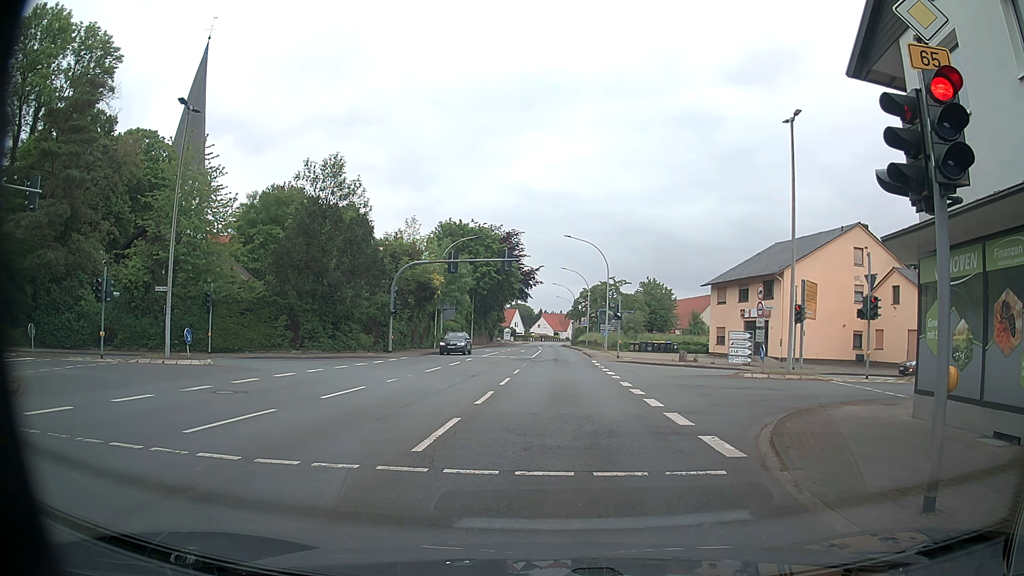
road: primary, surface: asphalt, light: Day
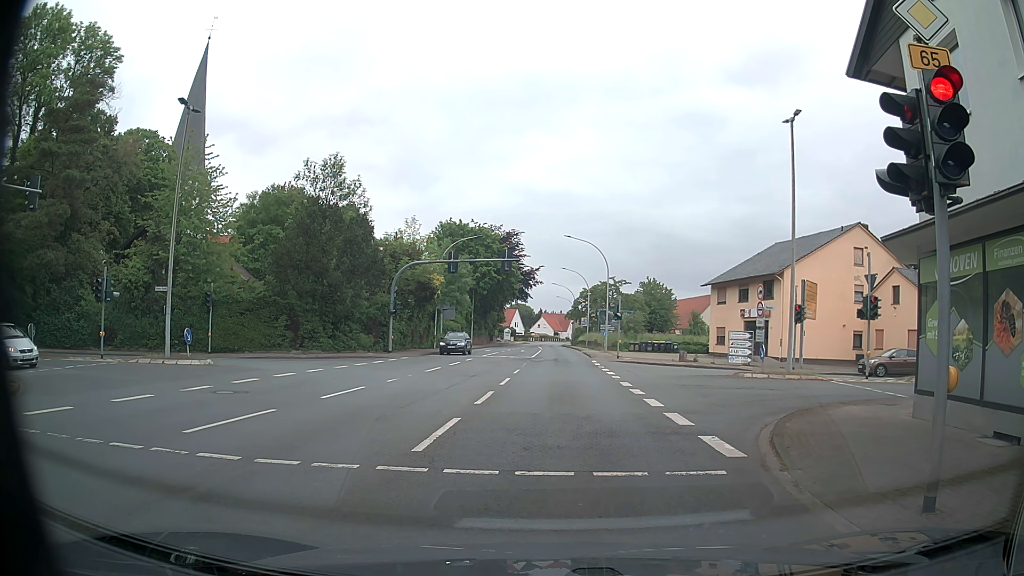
(0.0, 0.0) m; 0°
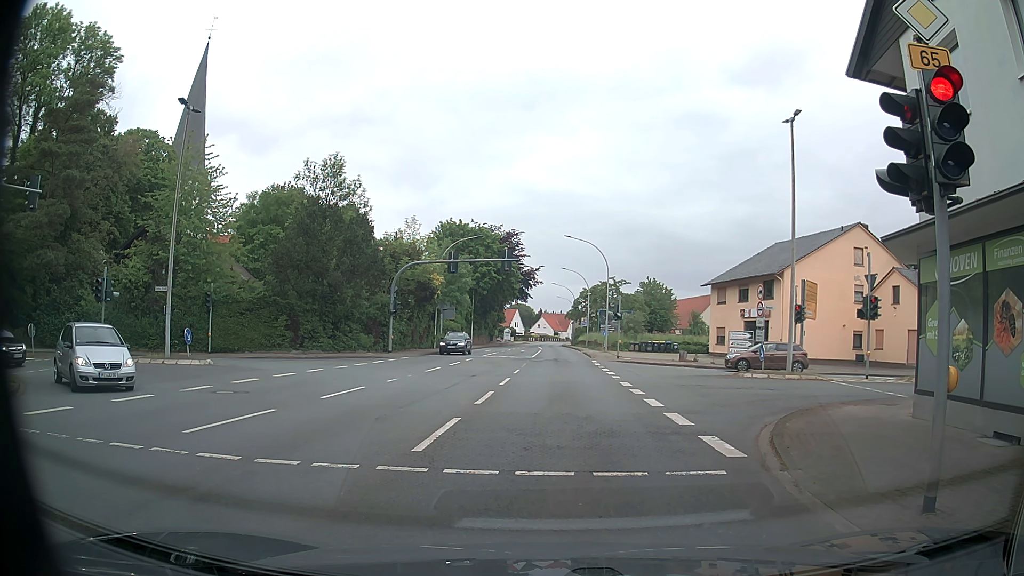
(0.0, 0.0) m; 0°
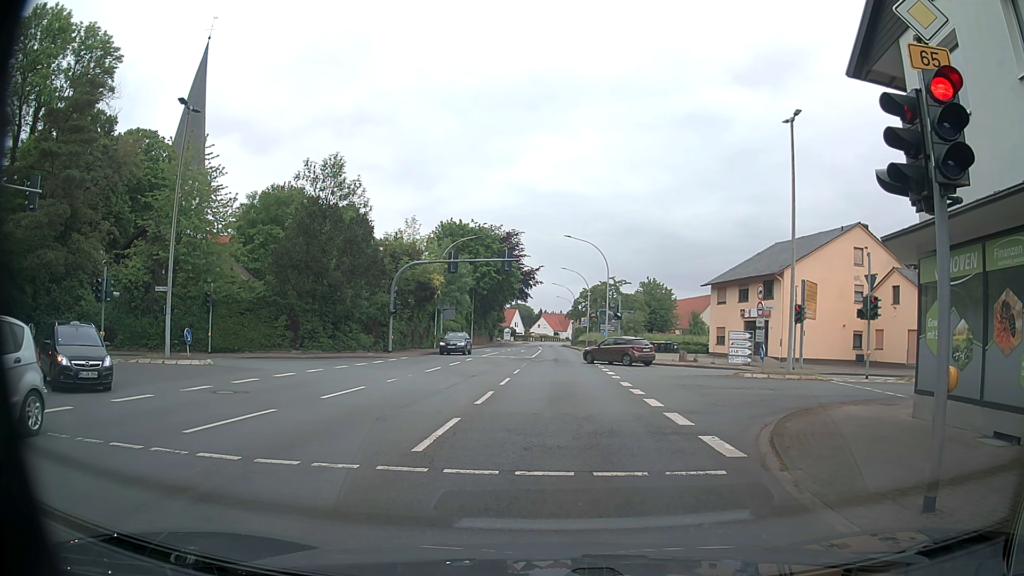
(0.0, 0.0) m; 0°
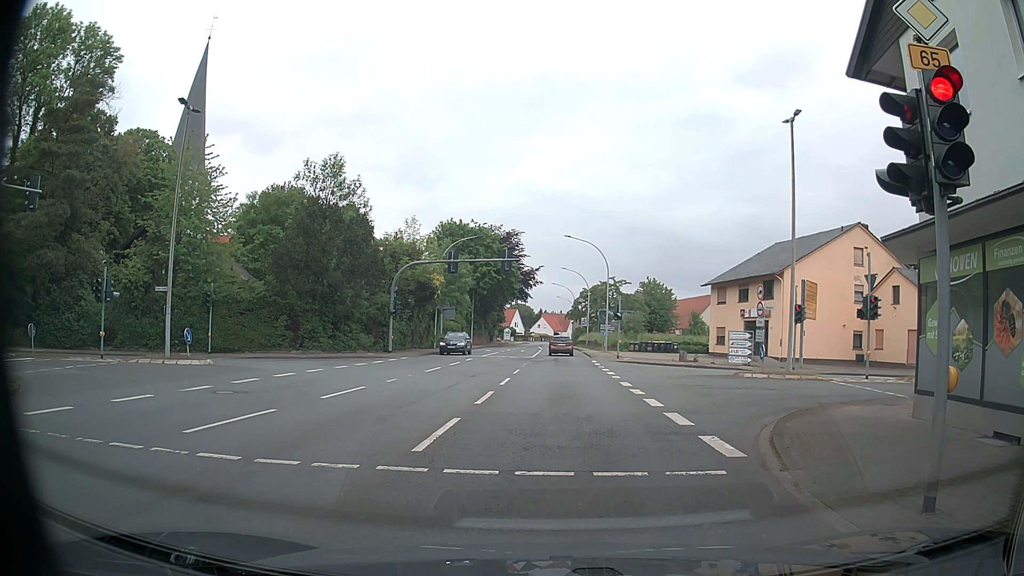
(0.0, 0.0) m; 0°
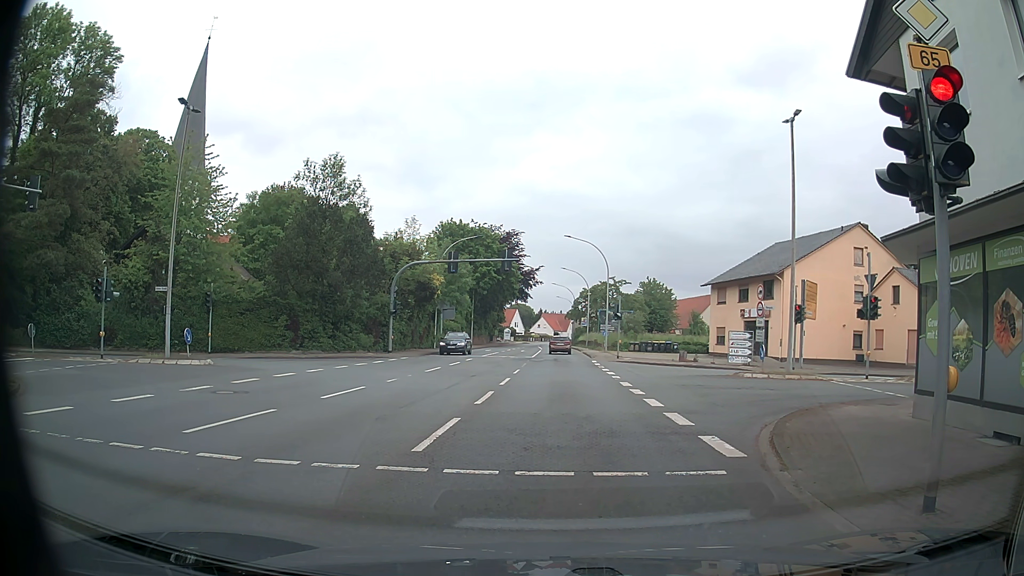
(0.0, 0.0) m; 0°
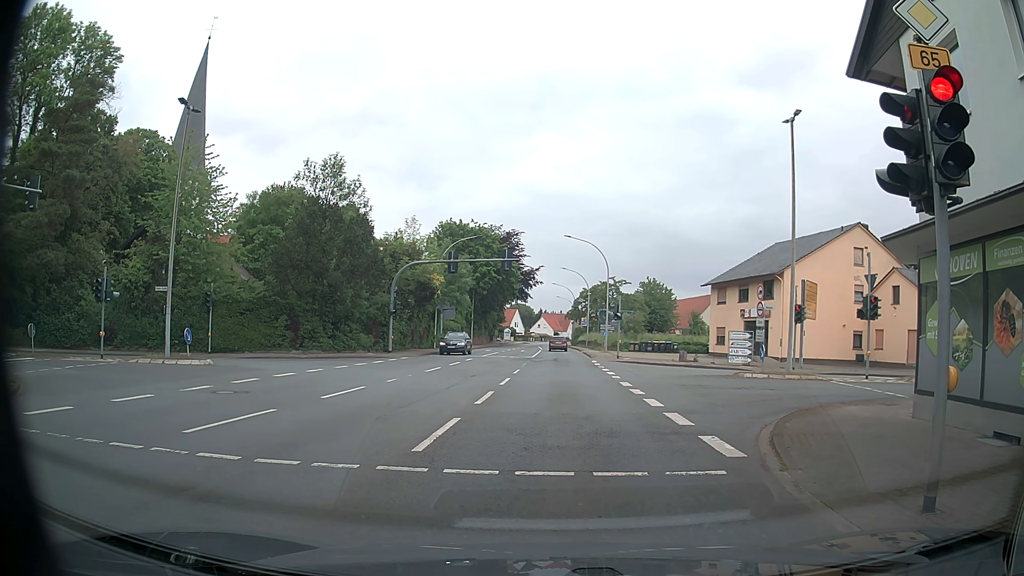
(0.0, 0.0) m; 0°
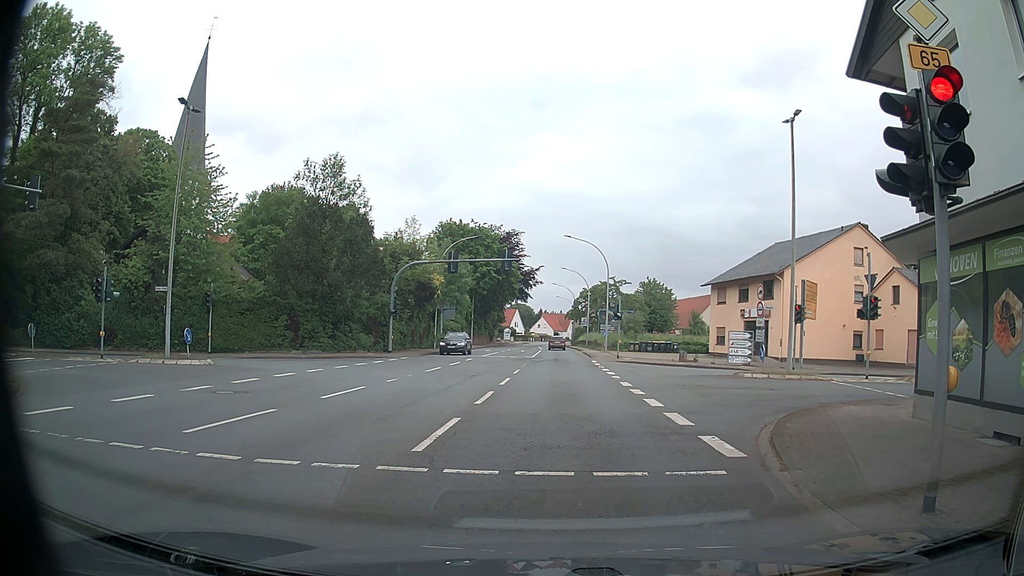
(0.0, 0.0) m; 0°
(0, +10) (0, +20) (0, +30) (0, +40) (0, +50) (0, +60) (0, +70) (0, +80) (0, +90) (0, +100) m
